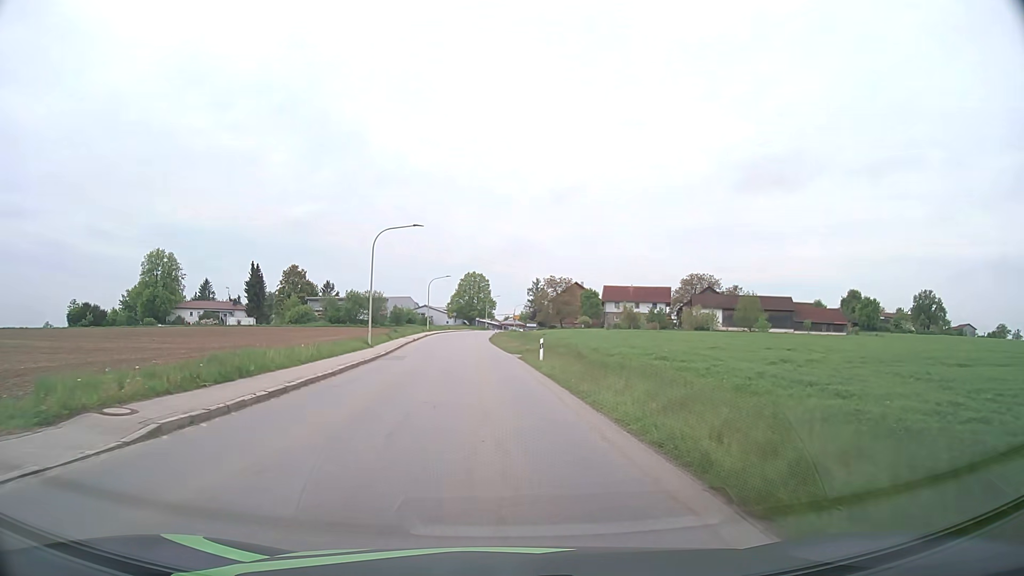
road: tertiary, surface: asphalt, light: Day
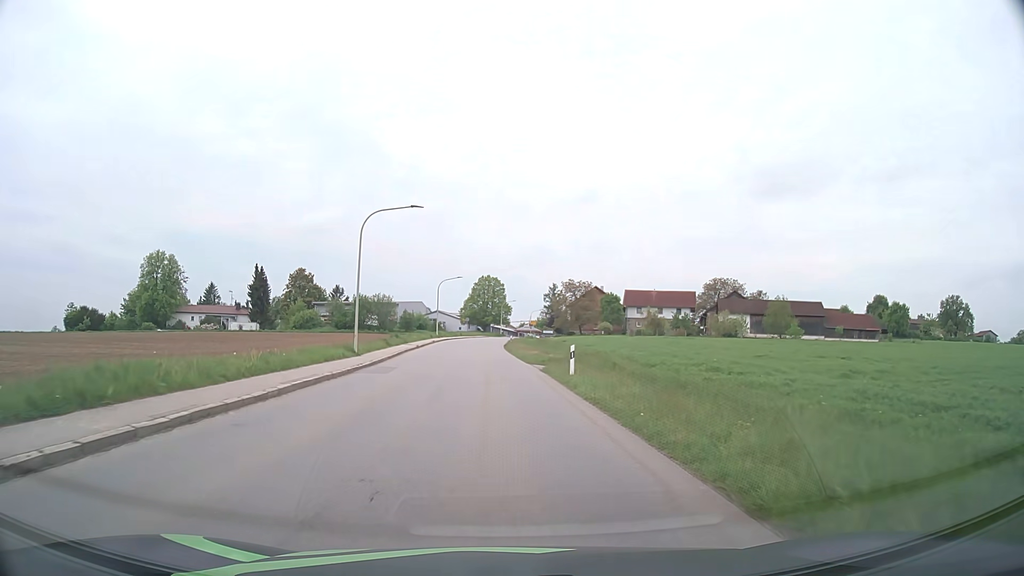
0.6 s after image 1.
(-0.1, +7.4) m; -1°
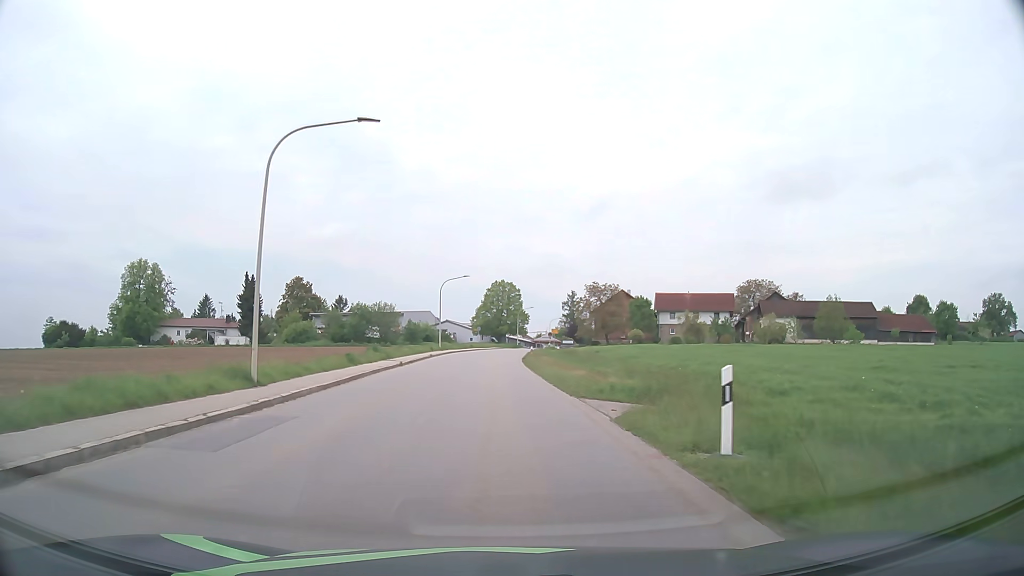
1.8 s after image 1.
(-0.2, +14.8) m; -1°
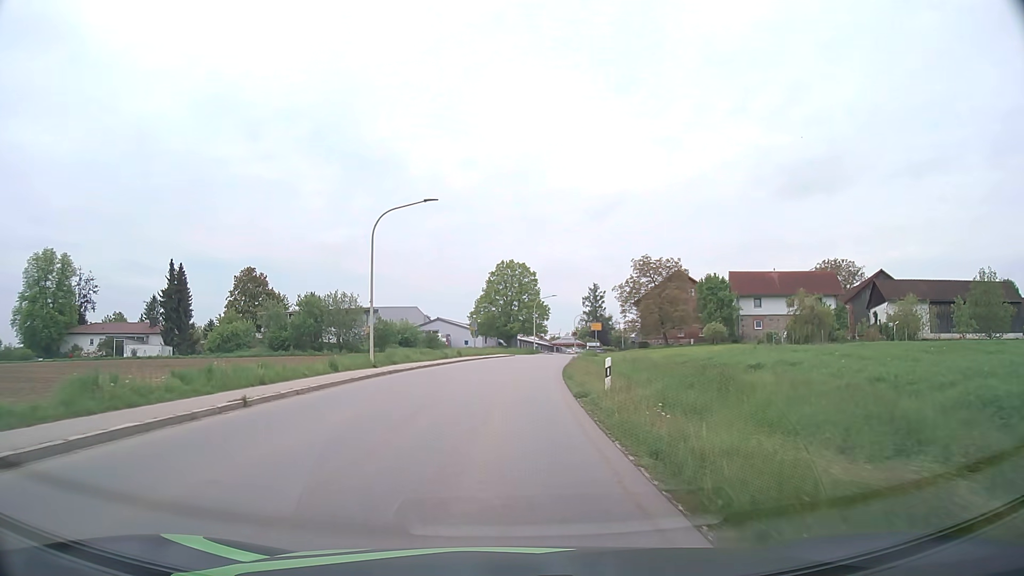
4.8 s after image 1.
(-0.1, +36.9) m; -1°
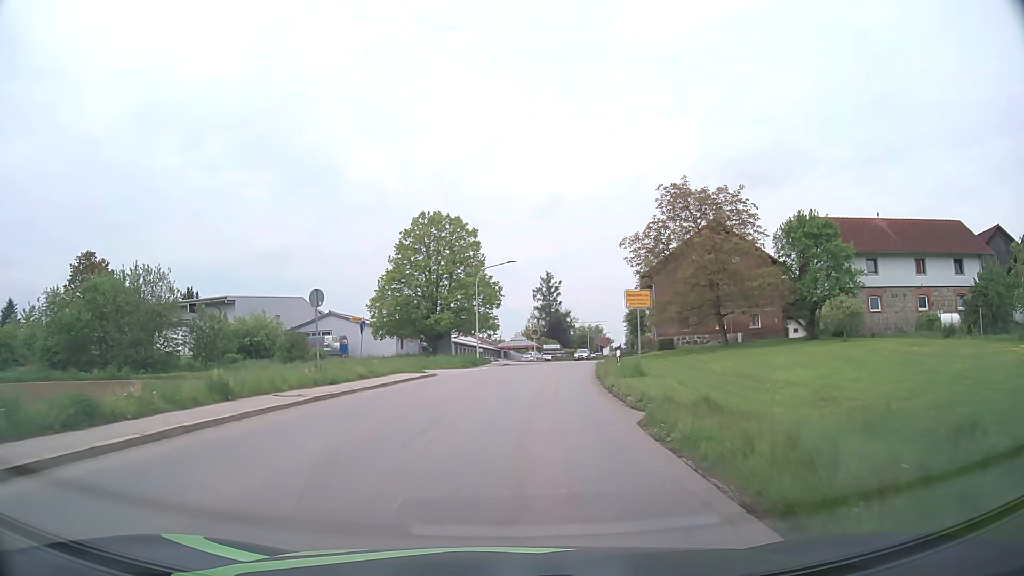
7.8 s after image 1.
(+1.1, +37.6) m; +5°
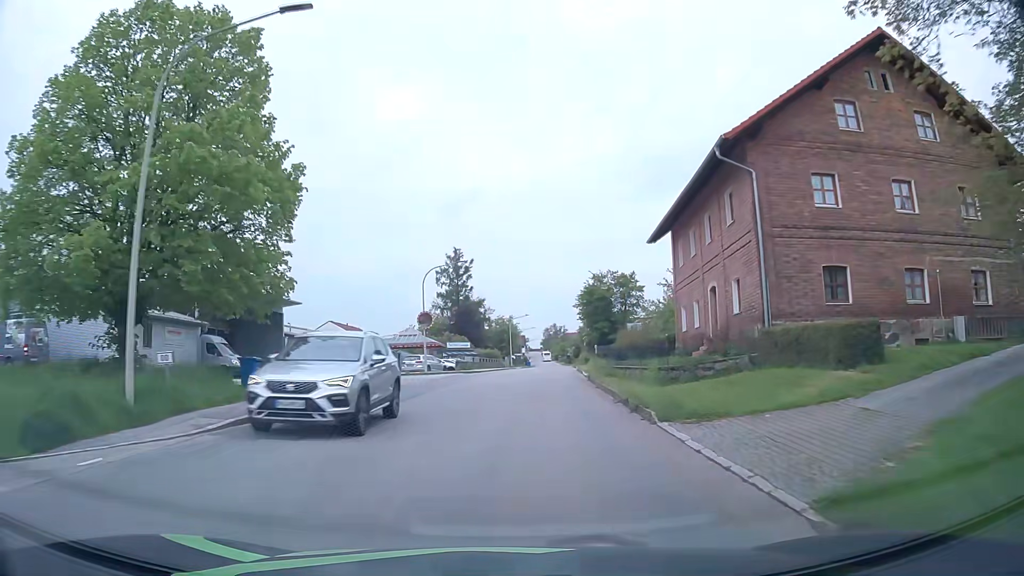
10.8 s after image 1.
(+2.6, +37.9) m; +8°
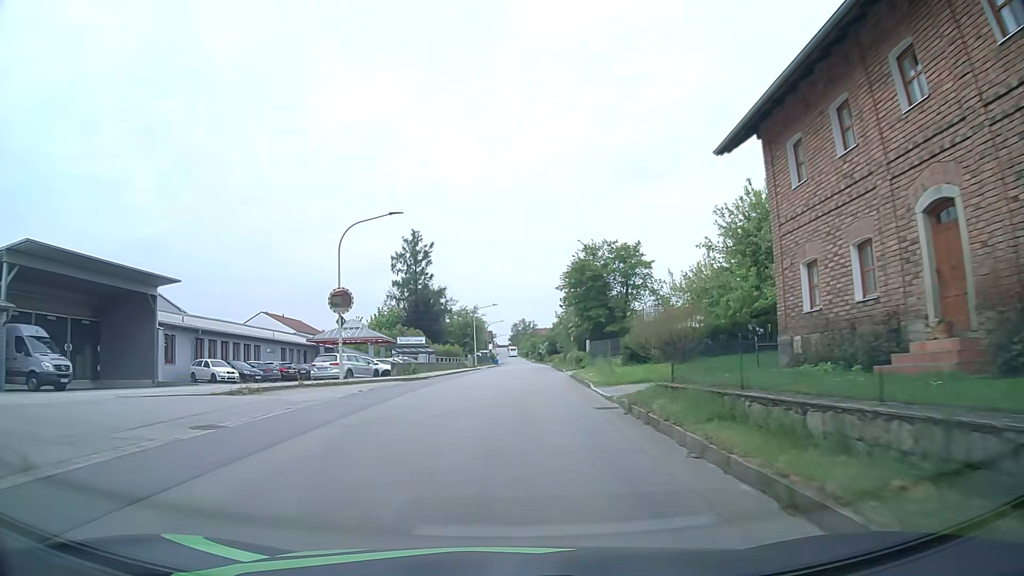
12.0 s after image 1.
(+0.4, +15.3) m; +3°
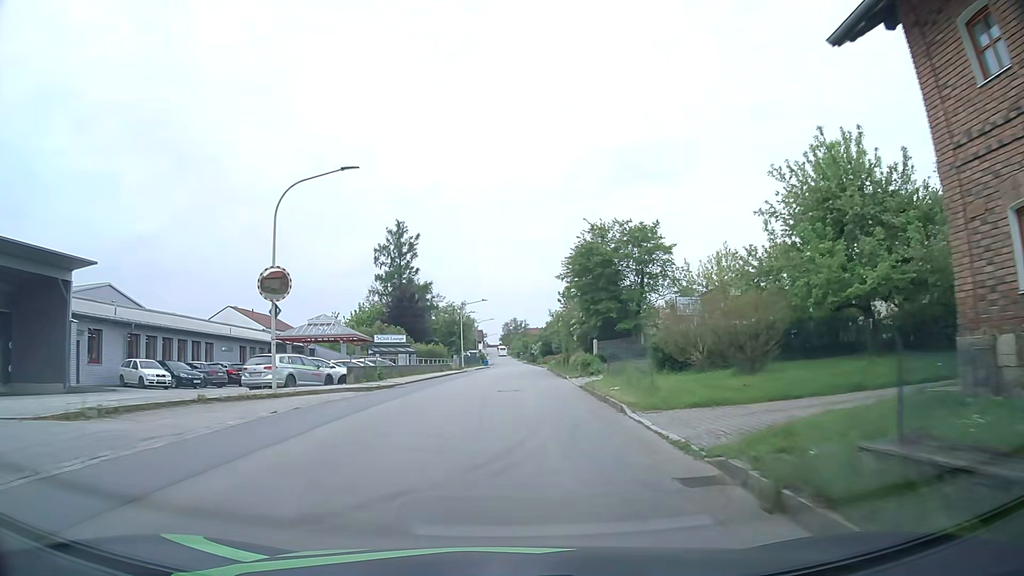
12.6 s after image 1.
(0.0, +7.7) m; 0°
(0, +10) (0, +20) (0, +30) (+1, +40) (+1, +50) (+1, +60) (+2, +70) (+2, +80) (+2, +90) (+2, +100) m
